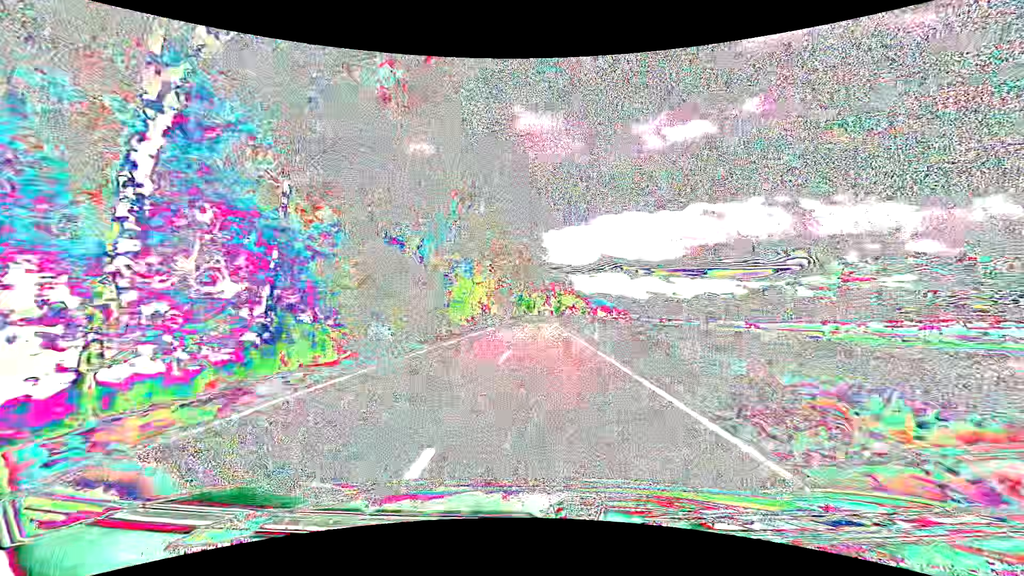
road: tertiary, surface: asphalt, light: Day
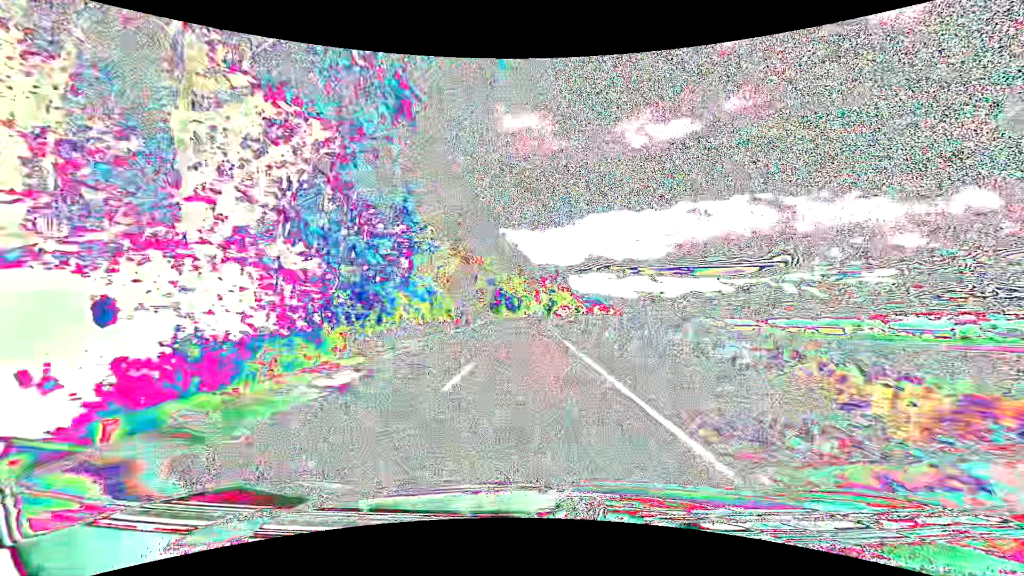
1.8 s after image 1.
(+0.4, +42.2) m; +1°
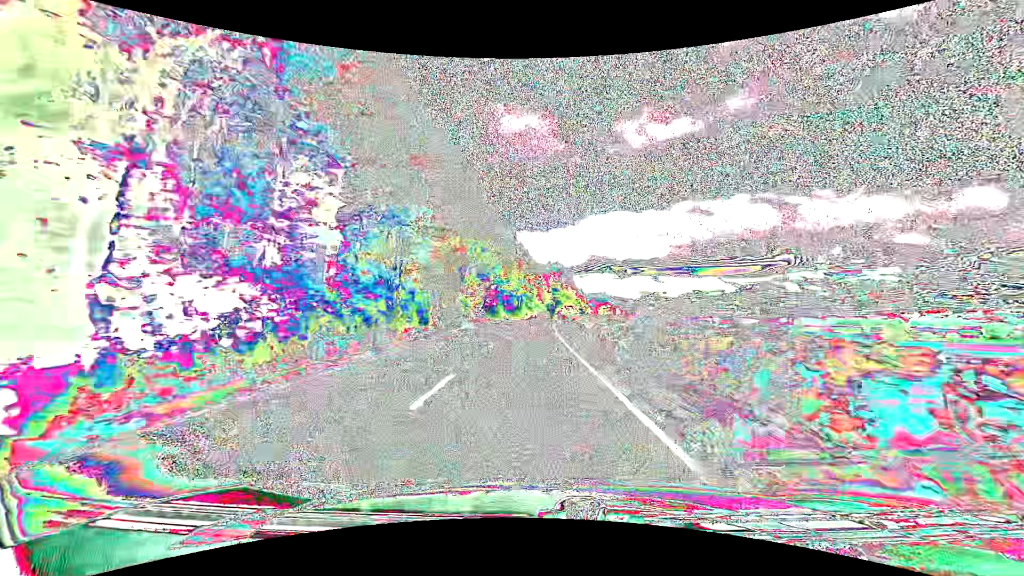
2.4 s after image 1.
(0.0, +14.2) m; 0°
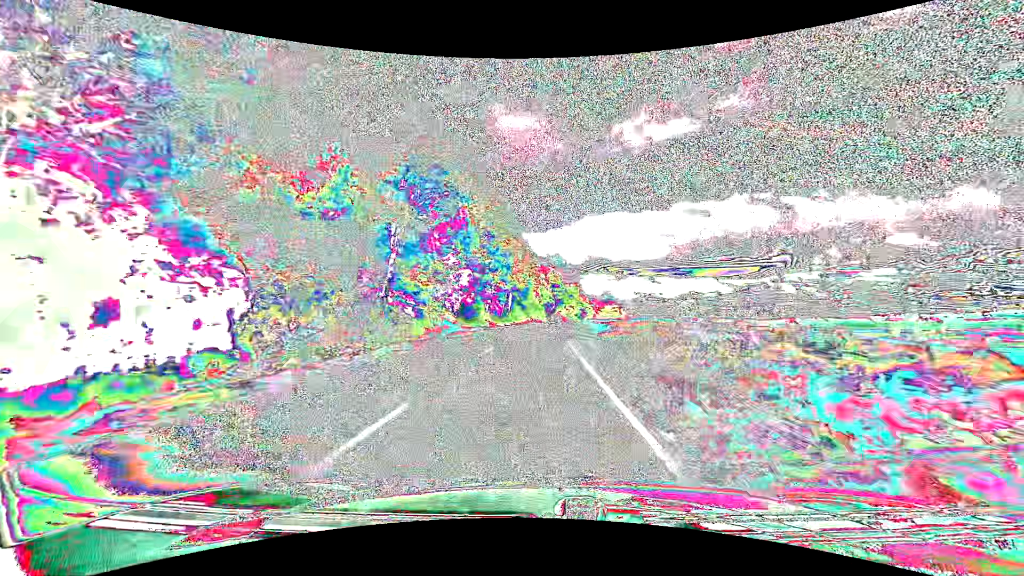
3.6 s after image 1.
(-0.1, +28.5) m; 0°
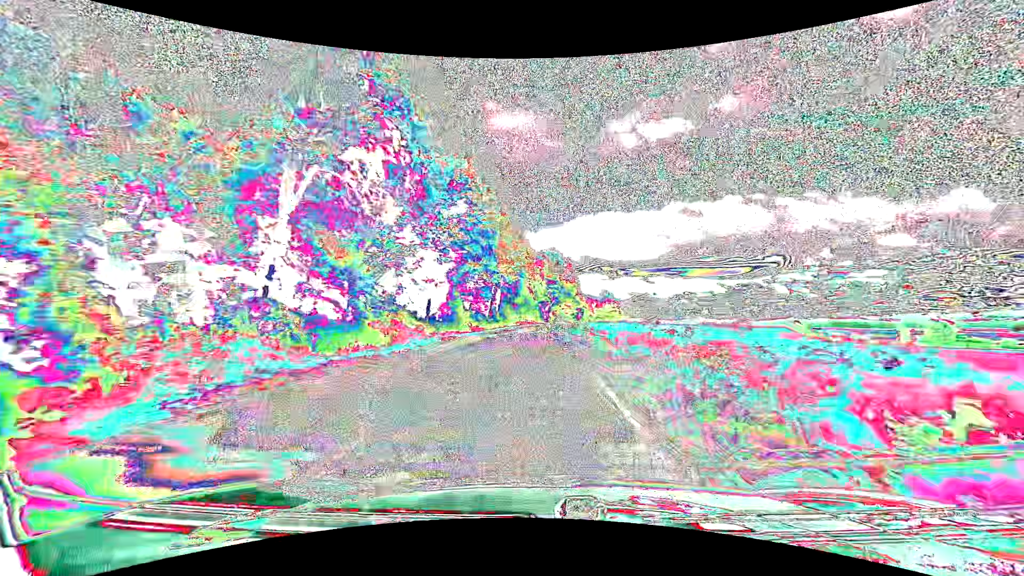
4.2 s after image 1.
(+0.1, +14.2) m; +1°
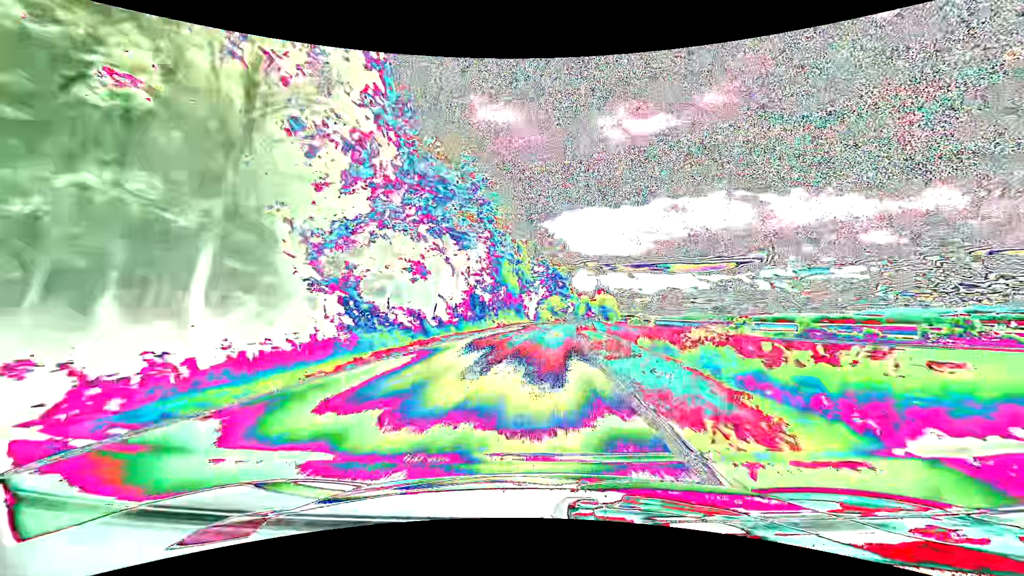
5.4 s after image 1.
(+0.4, +28.1) m; +2°
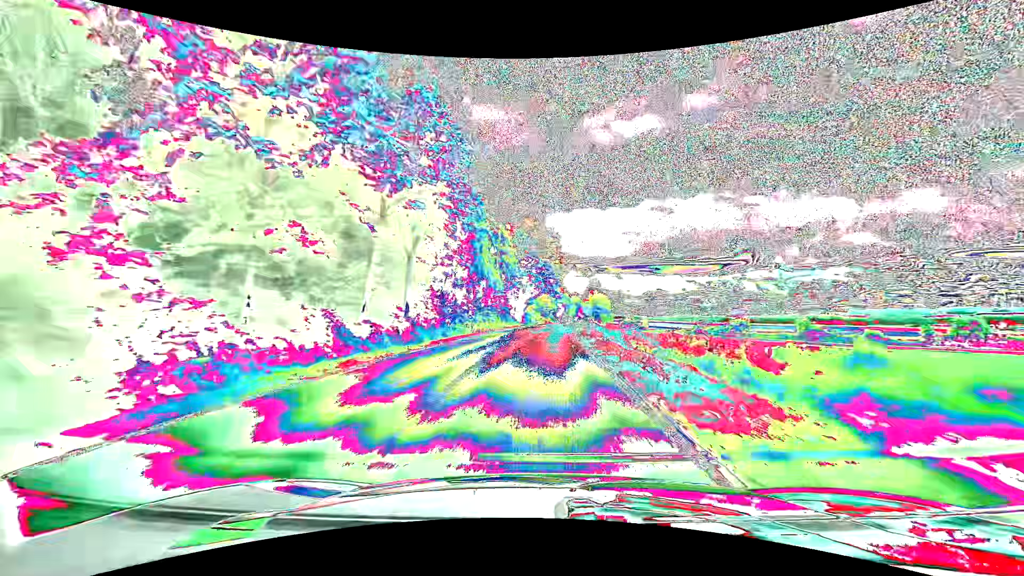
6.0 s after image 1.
(+0.1, +14.0) m; +1°
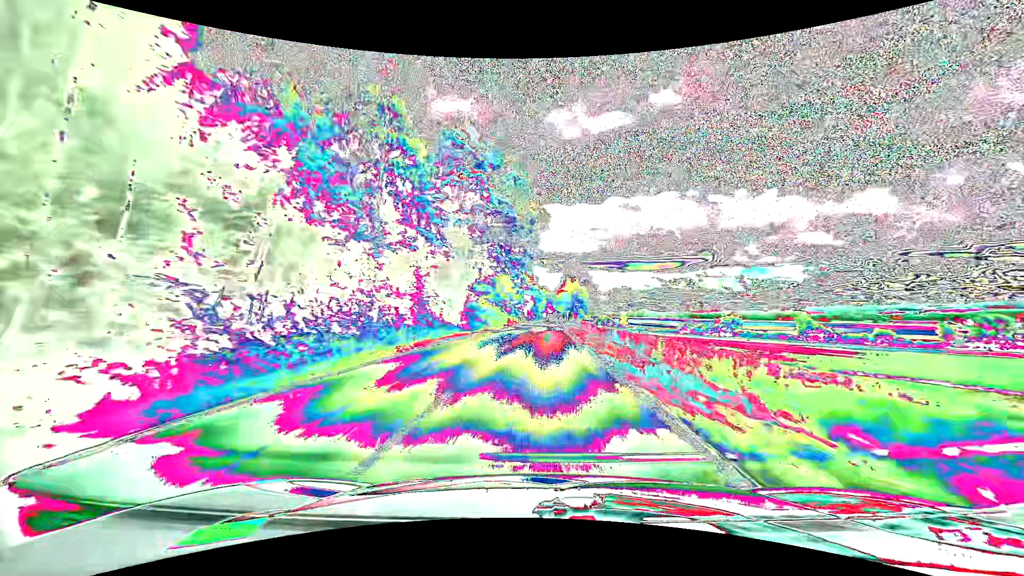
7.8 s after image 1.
(+1.3, +41.8) m; +4°
(0, +10) (0, +20) (0, +30) (+1, +40) (+1, +50) (+1, +60) (+1, +70) (+2, +80) (+2, +90) (+2, +100) m
